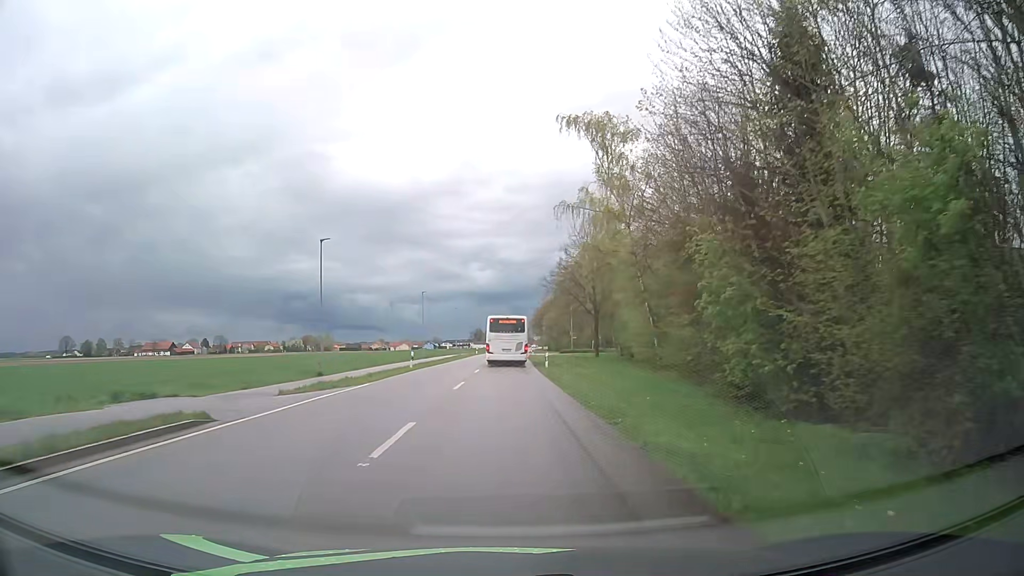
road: secondary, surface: asphalt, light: Day
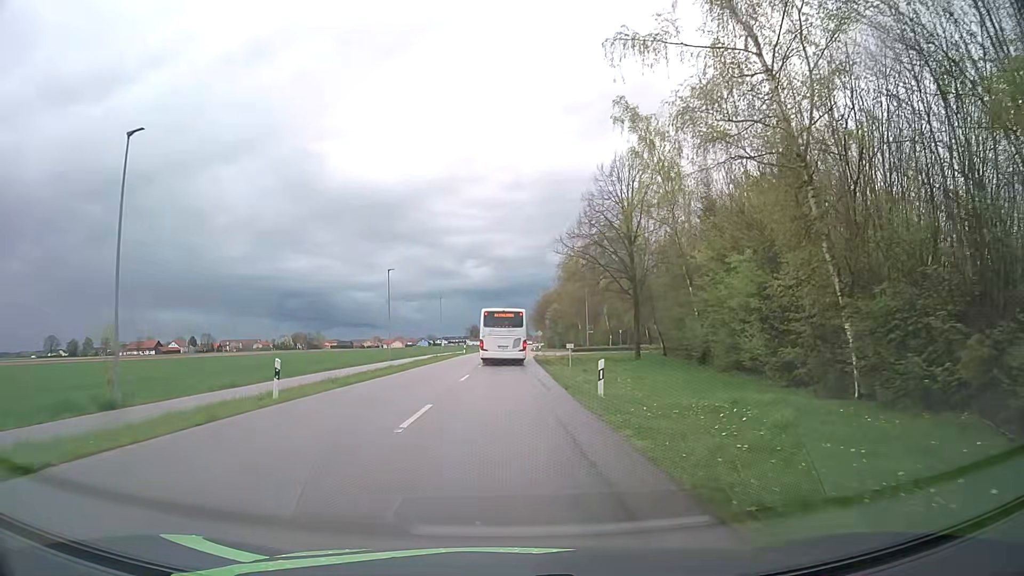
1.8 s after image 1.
(0.0, +22.3) m; 0°
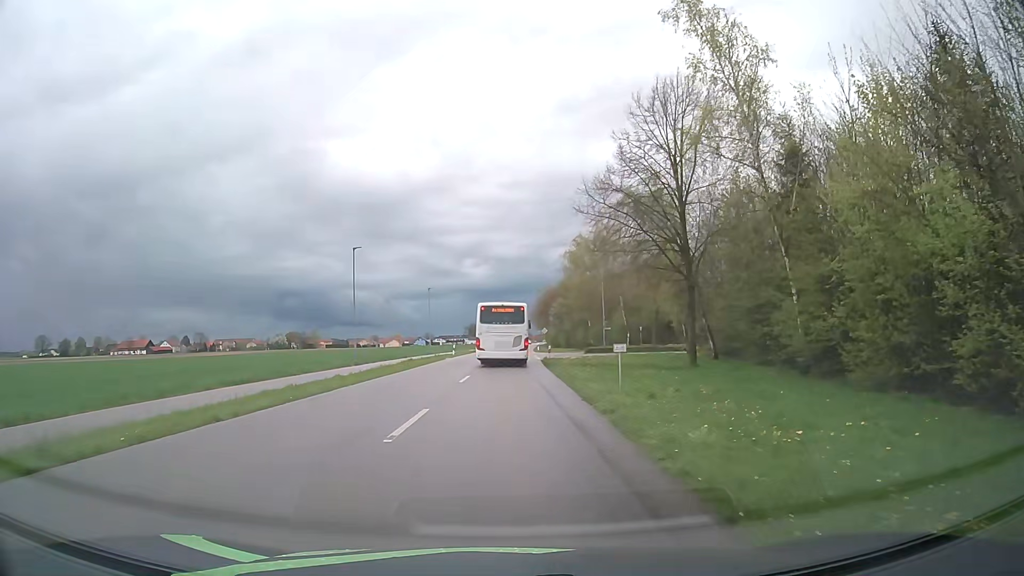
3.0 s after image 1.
(0.0, +13.8) m; 0°
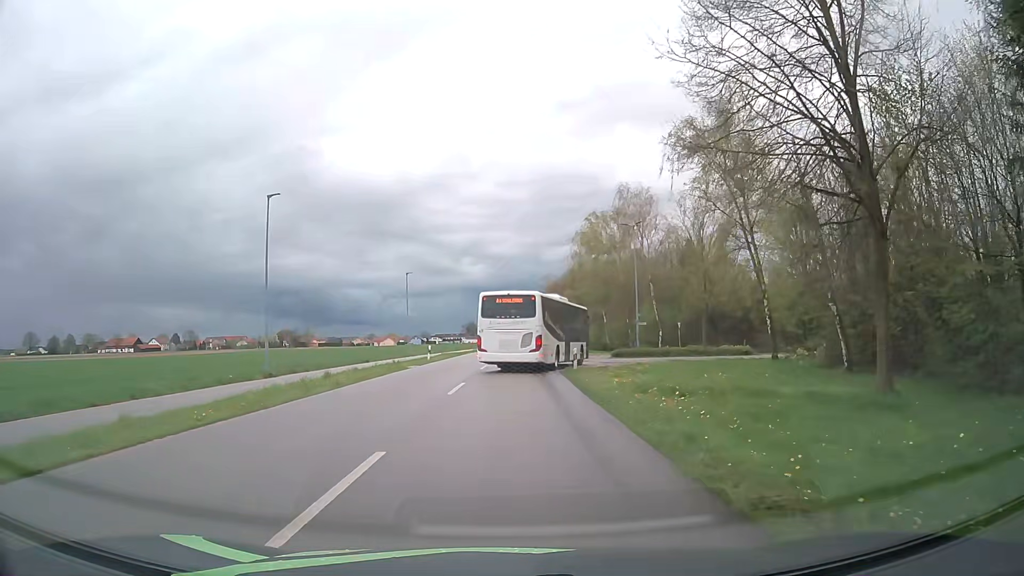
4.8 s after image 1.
(0.0, +17.2) m; 0°
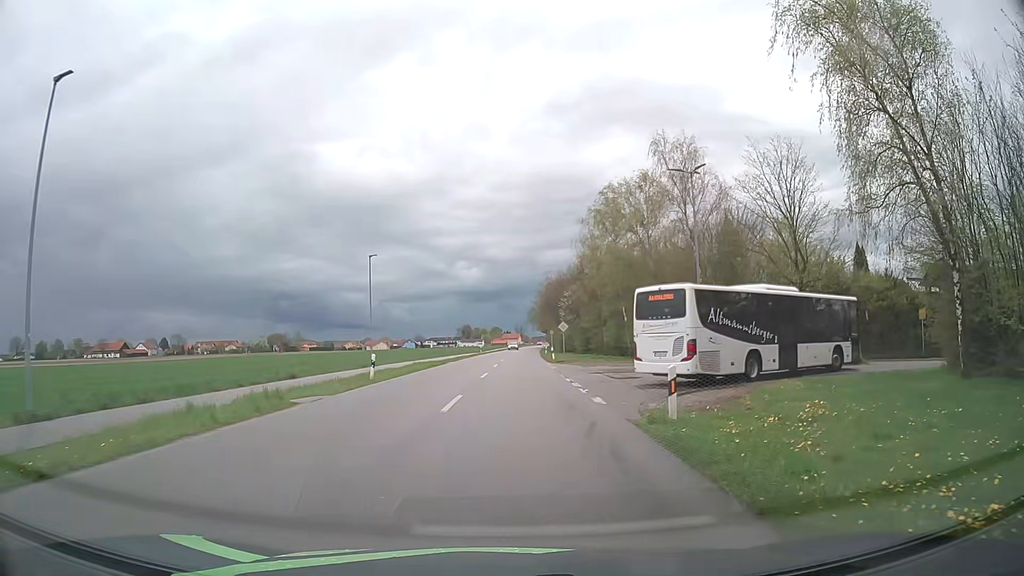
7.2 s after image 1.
(0.0, +16.3) m; +1°
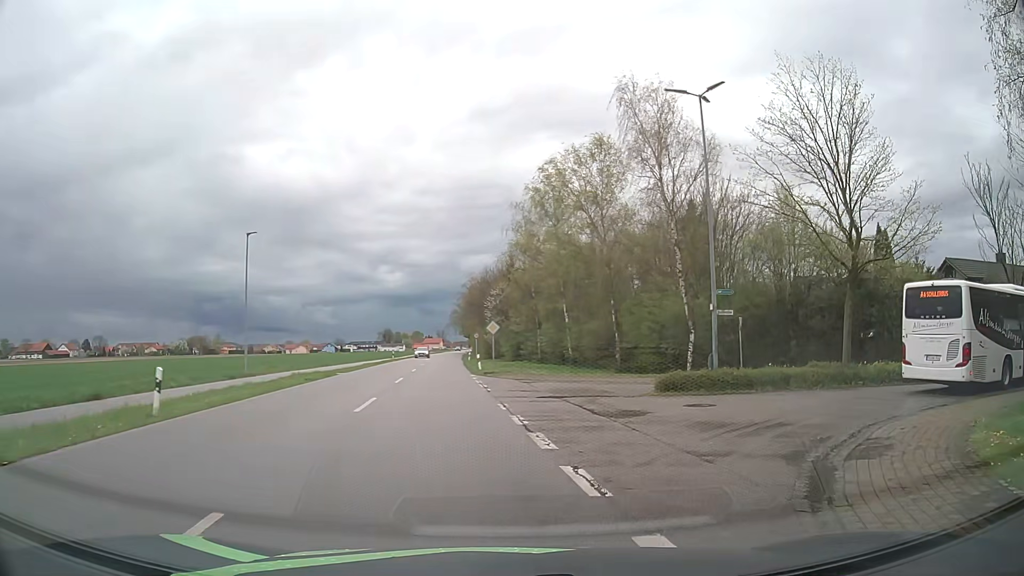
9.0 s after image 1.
(+0.2, +11.8) m; +5°
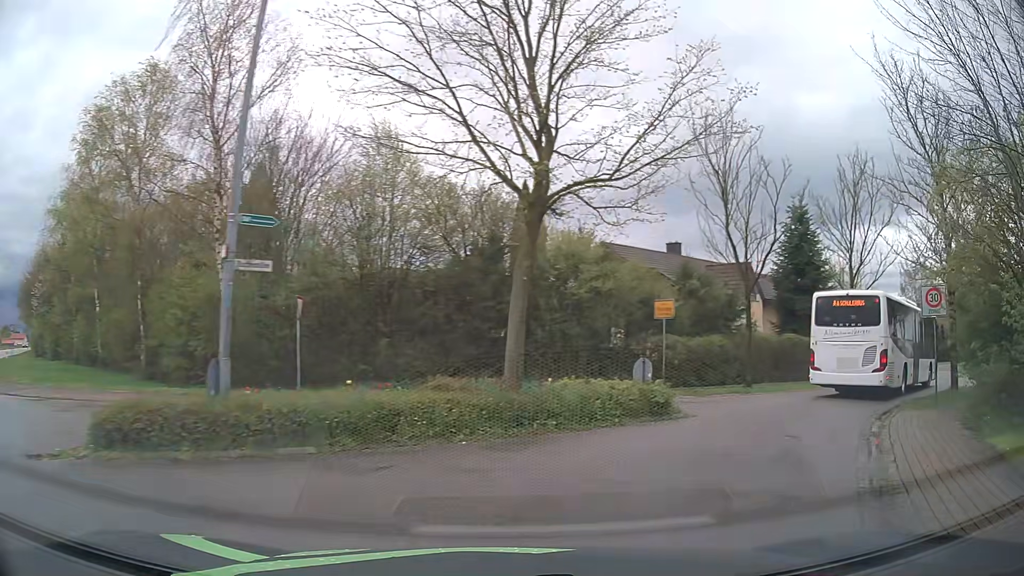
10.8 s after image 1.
(+3.1, +11.1) m; +35°
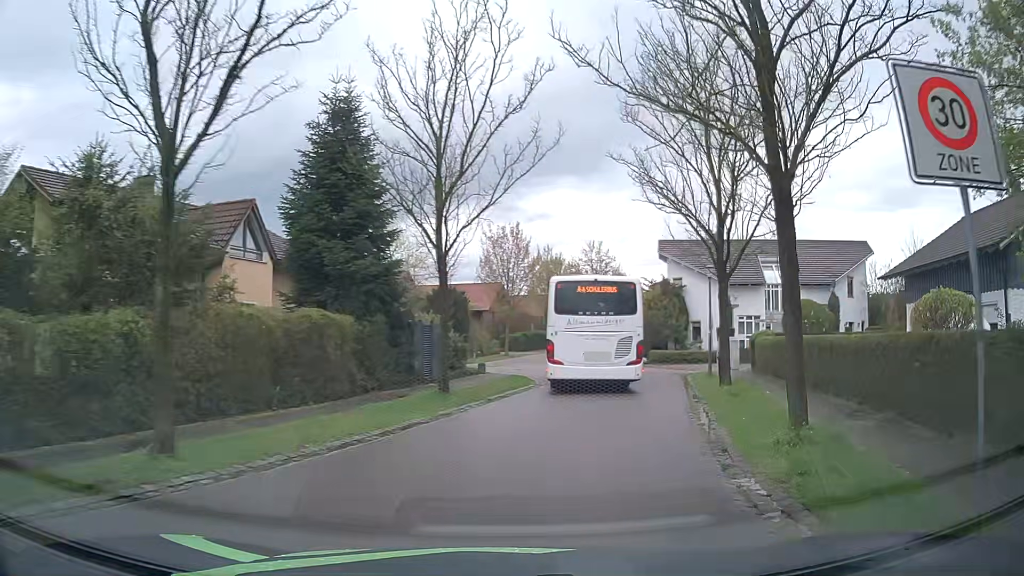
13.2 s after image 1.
(+6.3, +14.8) m; +40°
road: residential
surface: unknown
(+1, +10) (+4, +20) (+5, +29) (+3, +39) (+4, +49) (+6, +59) (+9, +68) (+12, +78) (+15, +88) (+17, +97) m
